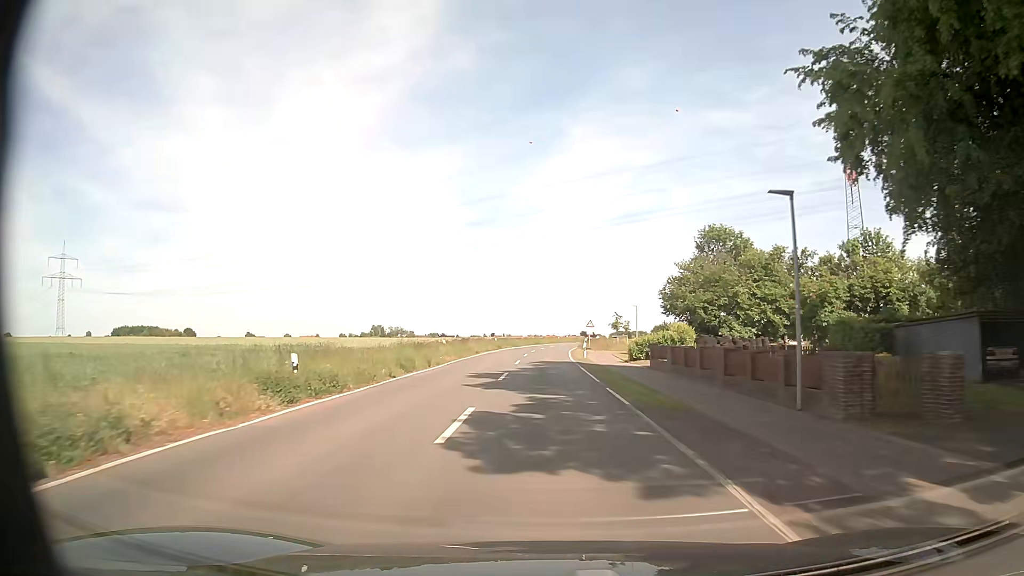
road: secondary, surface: asphalt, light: Day
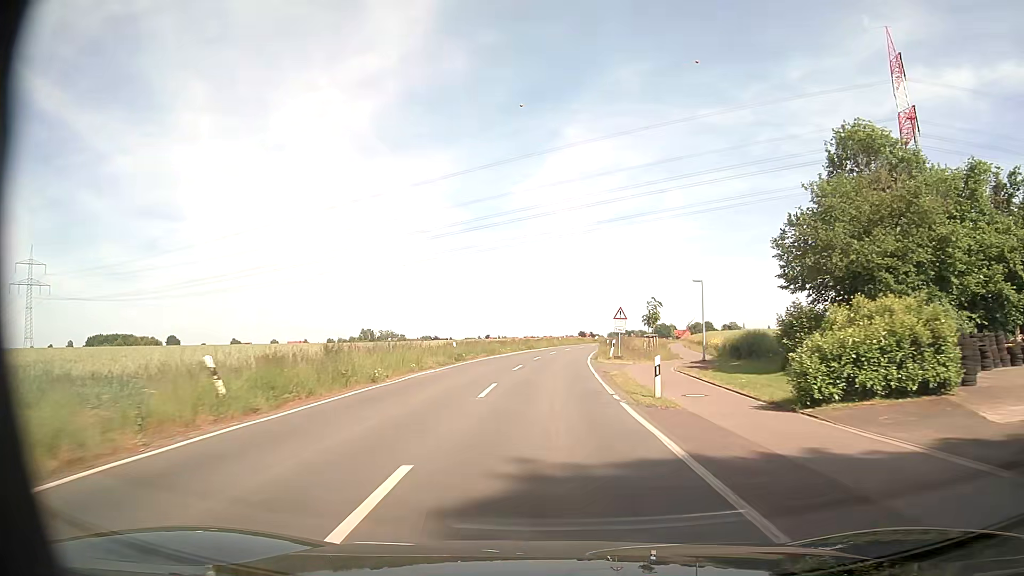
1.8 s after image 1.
(0.0, +29.1) m; 0°
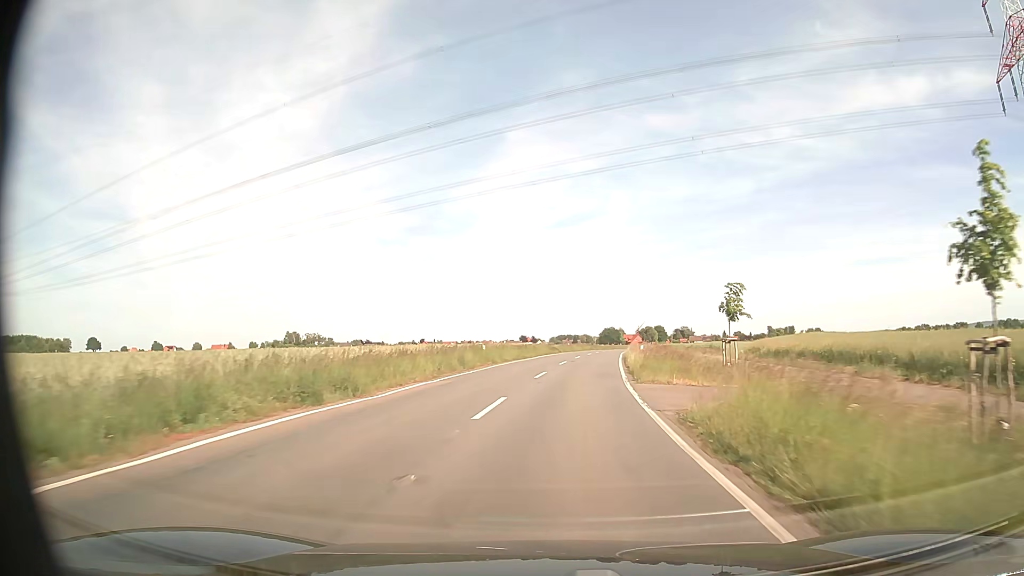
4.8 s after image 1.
(+1.6, +50.8) m; +5°
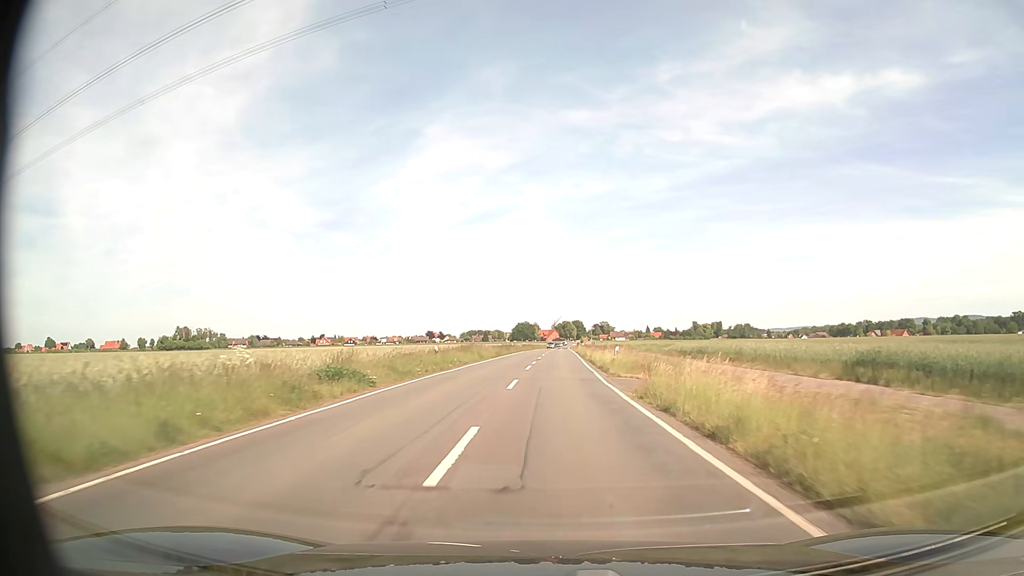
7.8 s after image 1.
(+3.8, +52.9) m; +8°
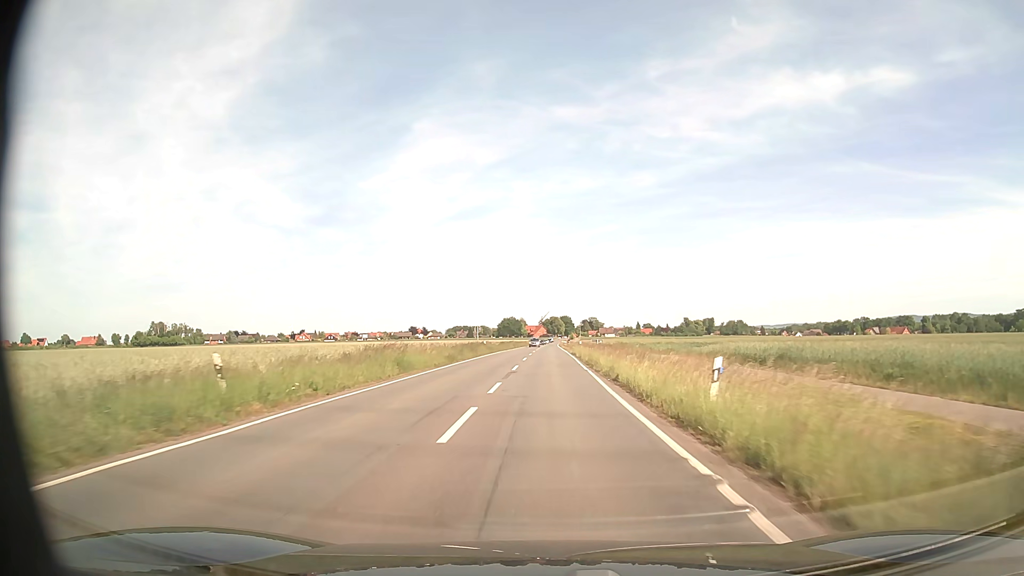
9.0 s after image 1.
(+0.2, +21.4) m; +1°
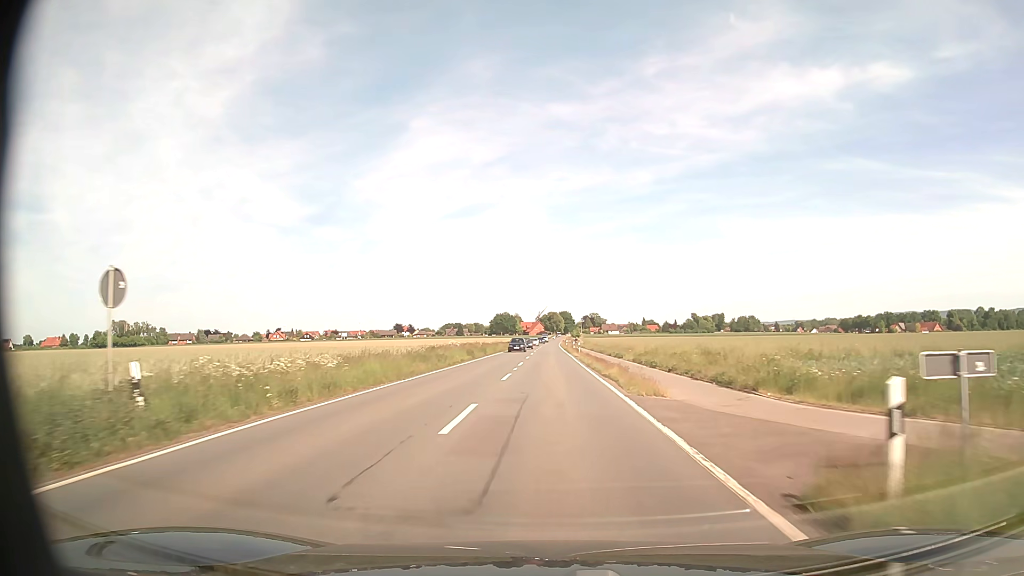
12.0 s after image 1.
(0.0, +53.2) m; 0°
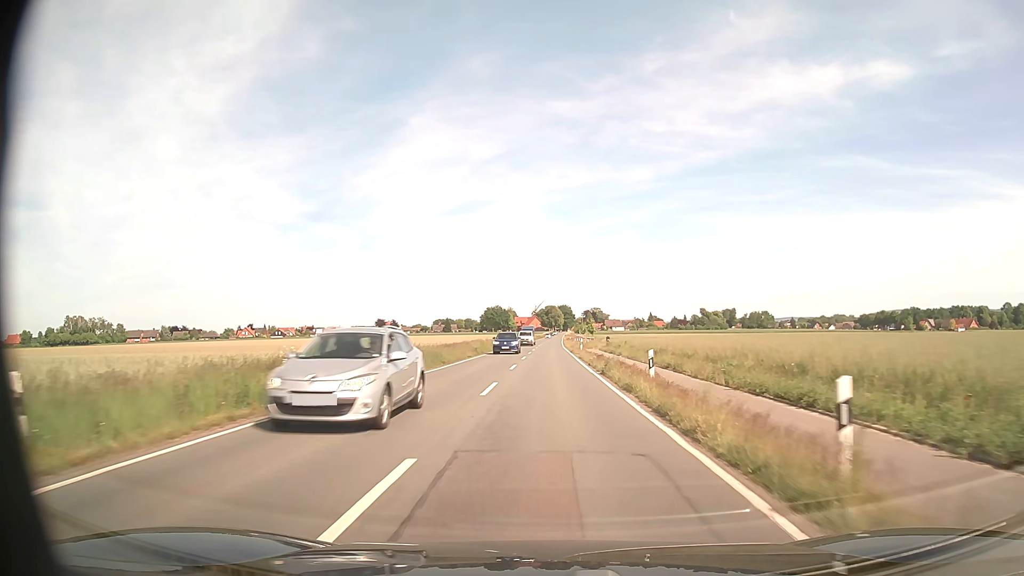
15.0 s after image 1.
(+0.2, +53.1) m; 0°
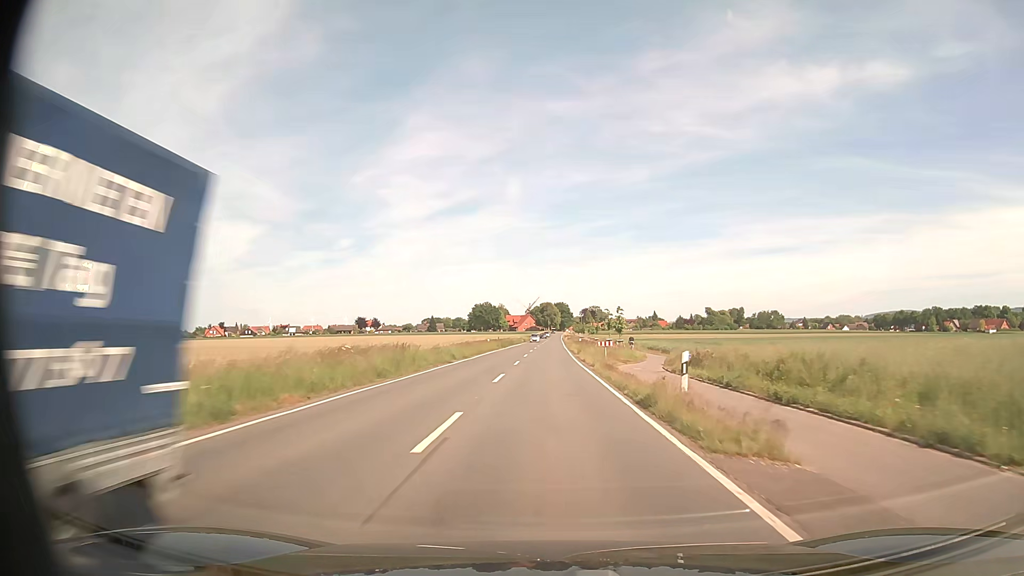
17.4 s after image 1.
(+0.1, +42.5) m; 0°
(0, +10) (0, +20) (0, +30) (0, +40) (0, +50) (0, +60) (0, +70) (+1, +80) (+1, +90) (+1, +100) m
